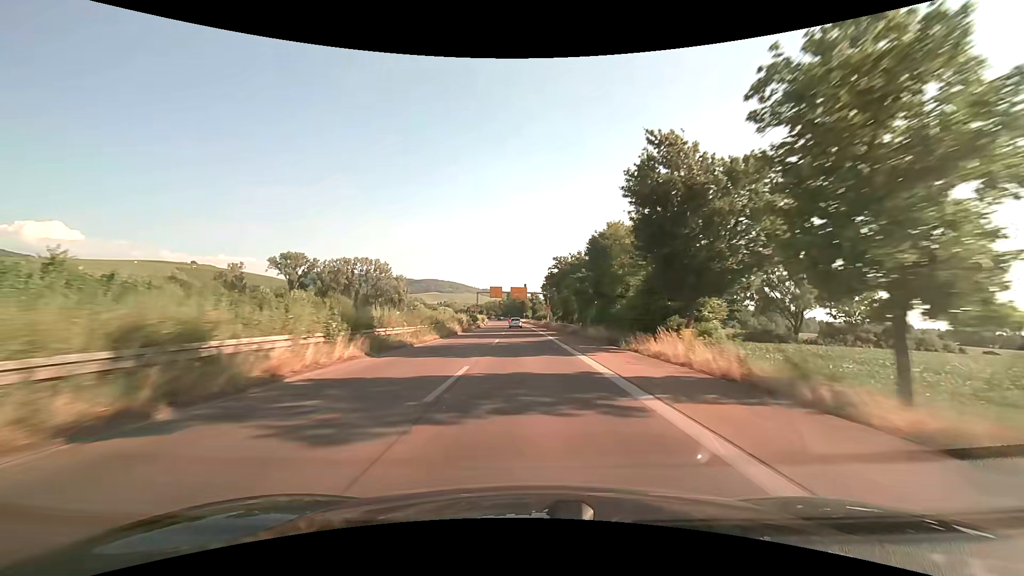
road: trunk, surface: asphalt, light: Day
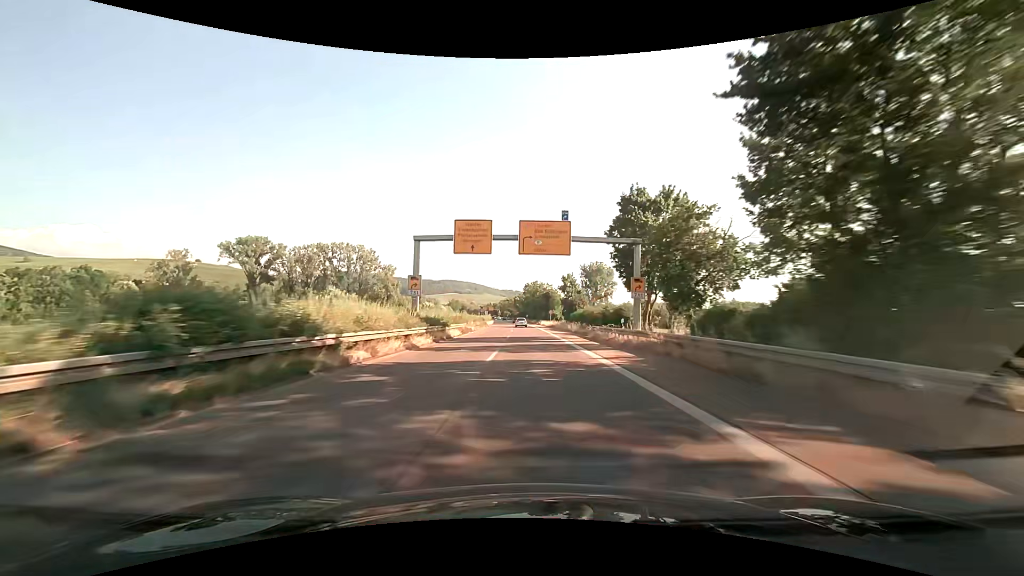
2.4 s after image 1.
(-1.6, +64.0) m; -2°
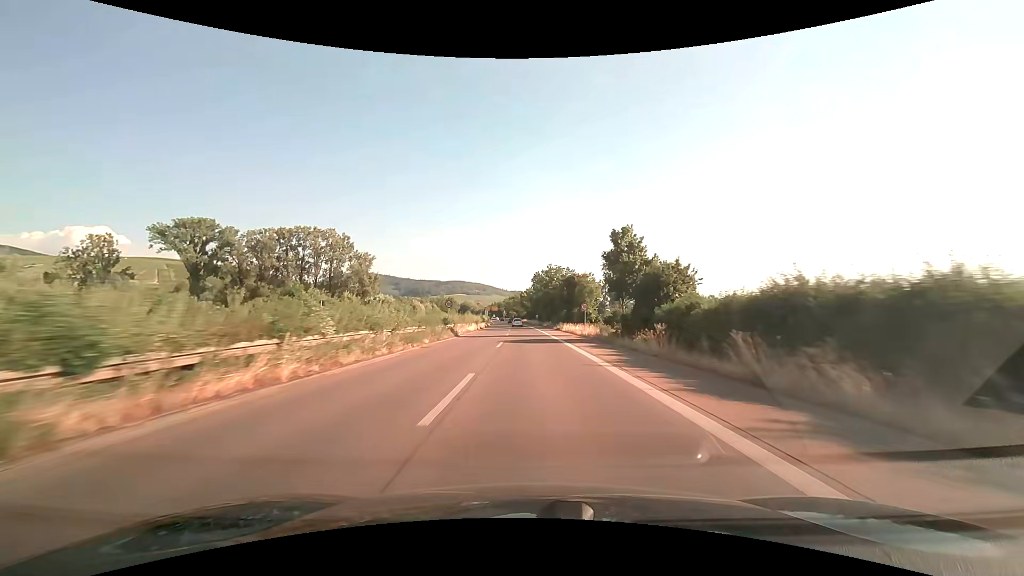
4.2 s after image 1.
(-0.4, +45.7) m; -1°
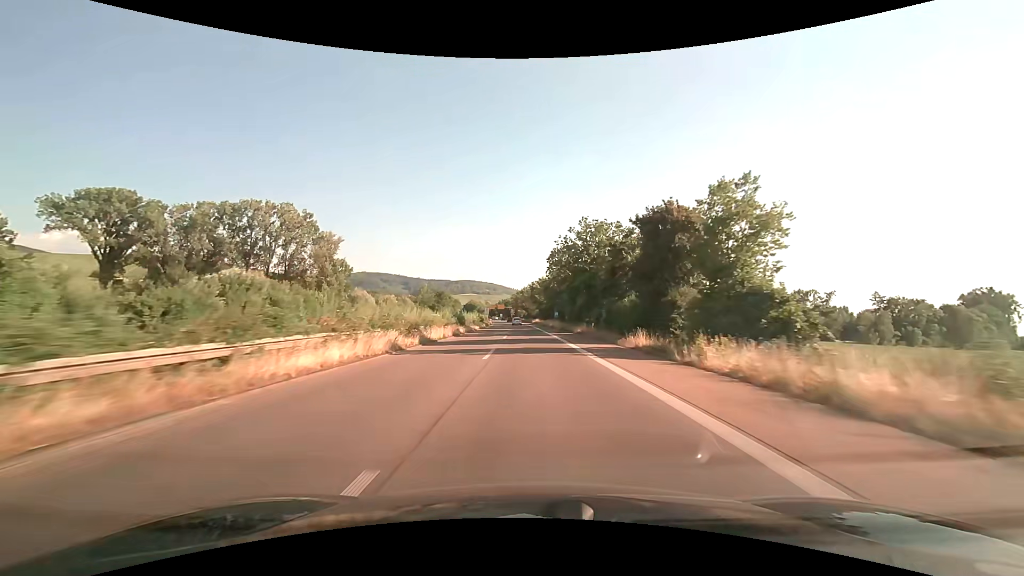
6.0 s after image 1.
(-0.5, +43.7) m; -1°
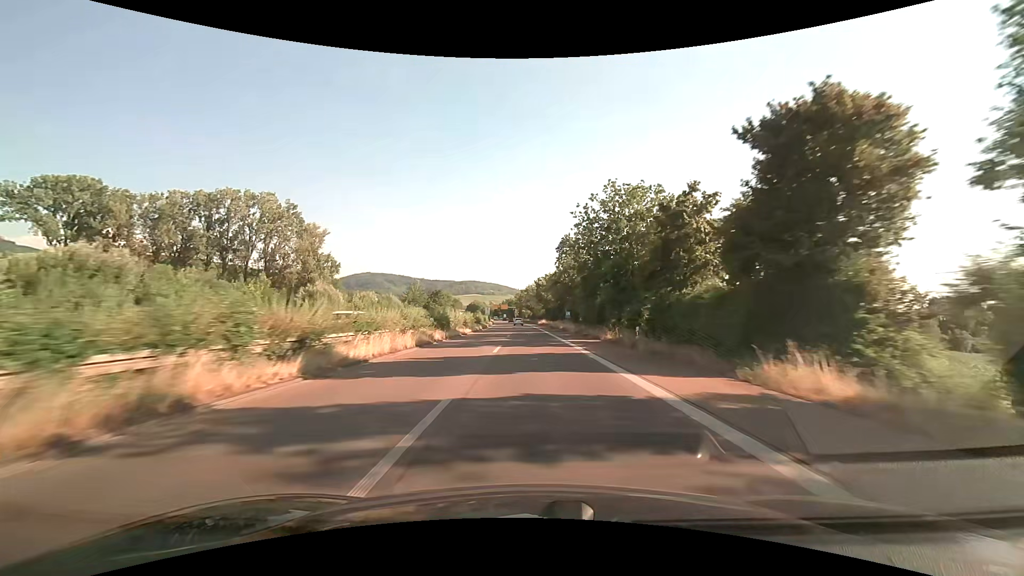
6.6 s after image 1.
(-0.1, +14.1) m; -1°
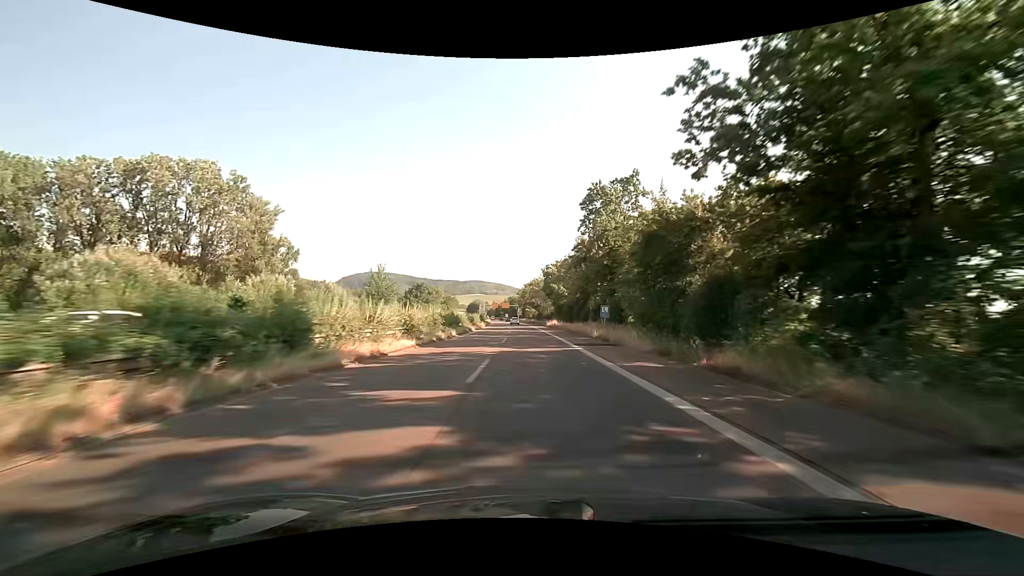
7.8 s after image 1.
(-0.2, +27.6) m; -1°
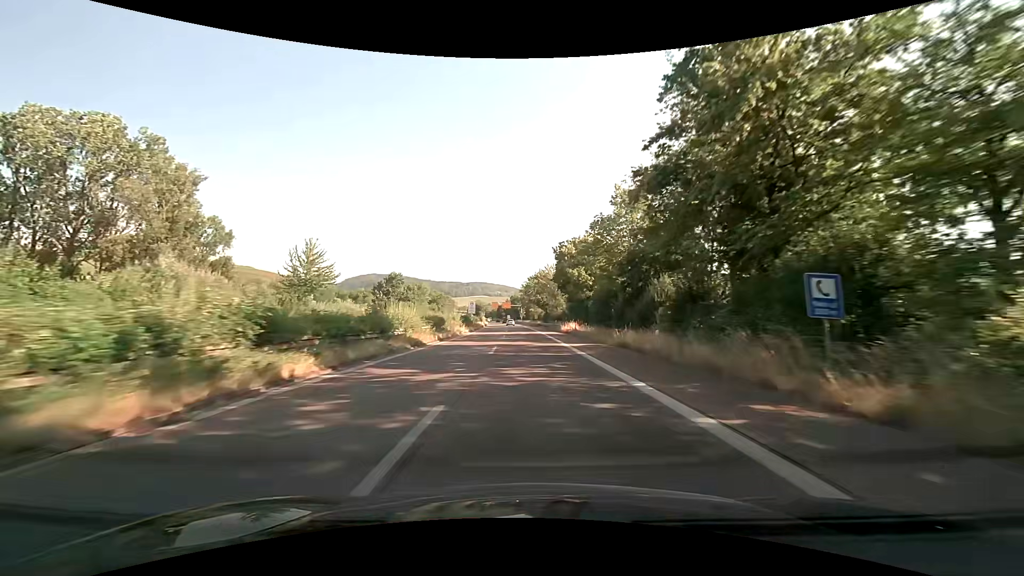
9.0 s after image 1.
(0.0, +26.7) m; 0°
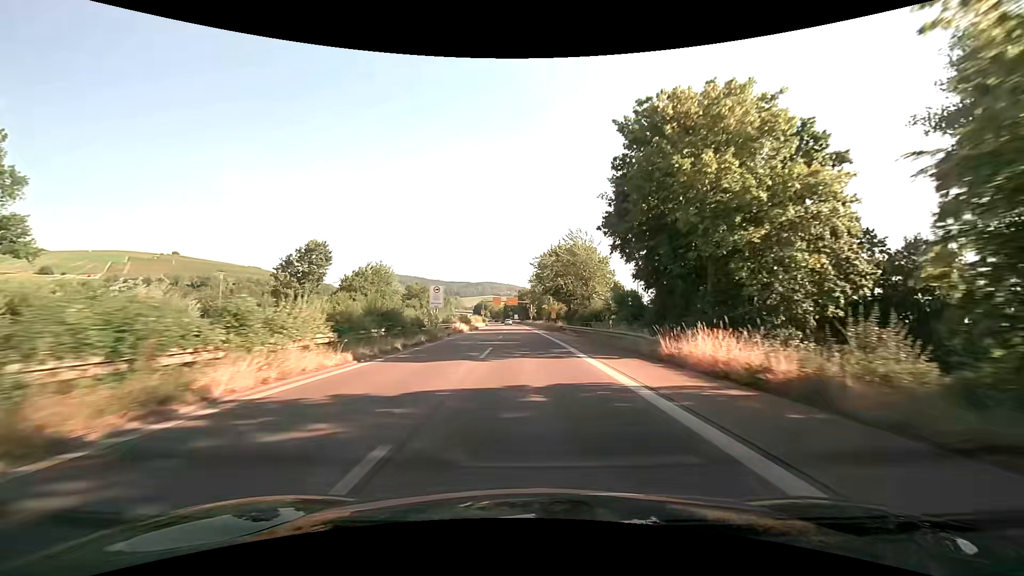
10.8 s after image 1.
(-0.4, +38.4) m; -1°
(0, +10) (0, +20) (0, +30) (-1, +40) (-1, +50) (-1, +60) (-2, +70) (-2, +80) (-3, +90) (-3, +100) m
